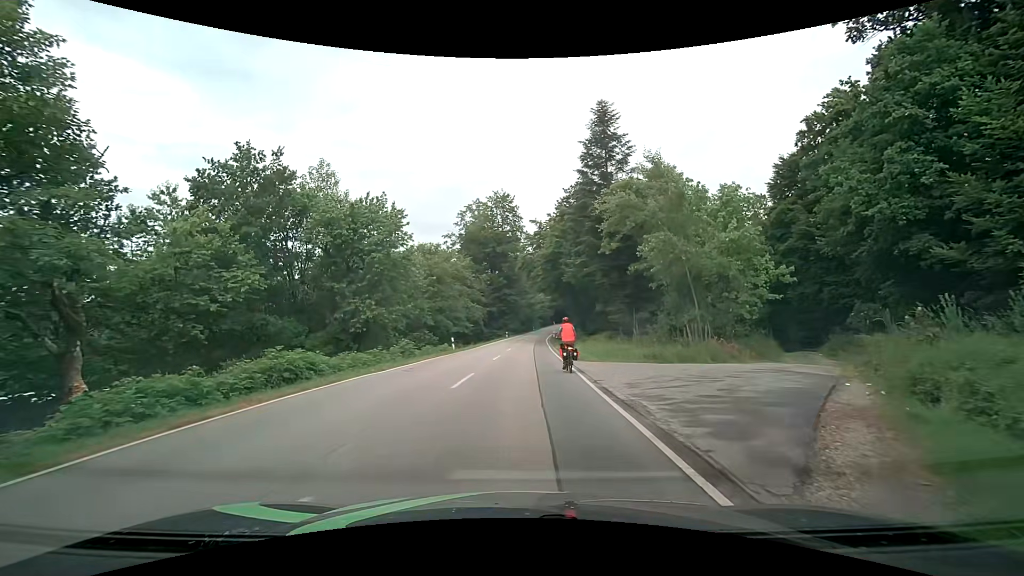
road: secondary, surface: asphalt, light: Day
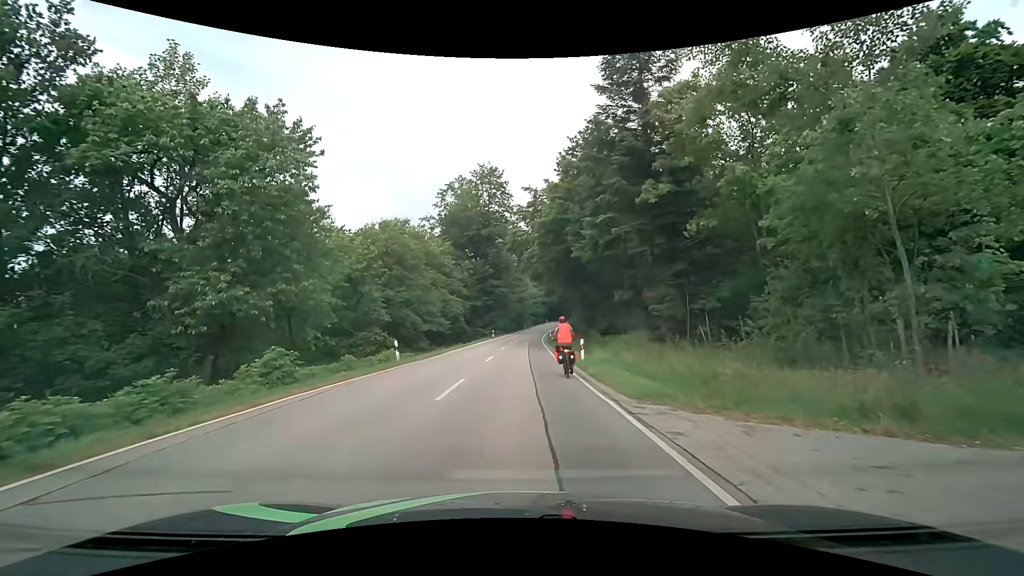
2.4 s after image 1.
(0.0, +14.1) m; +1°
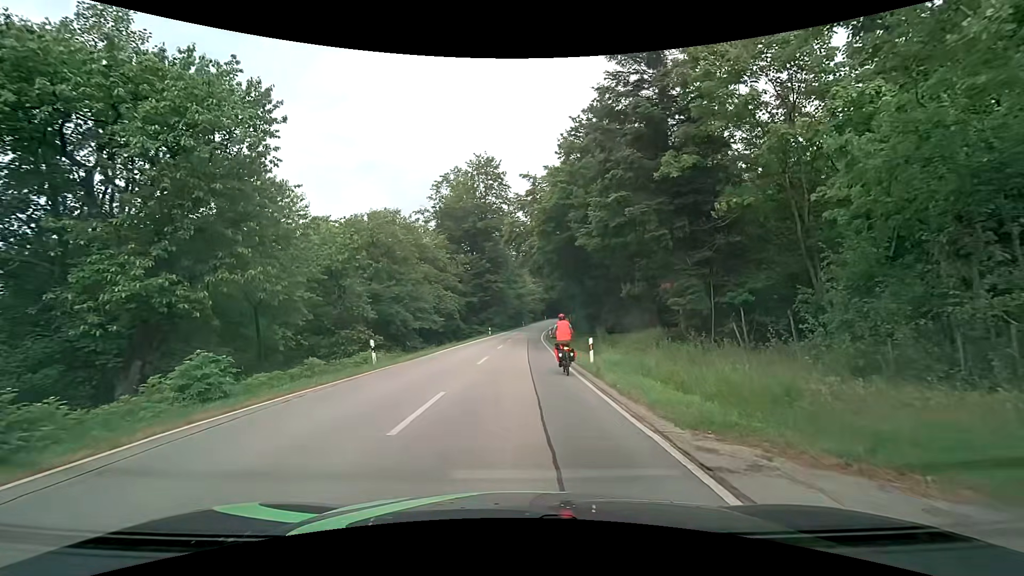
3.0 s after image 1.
(0.0, +3.3) m; 0°
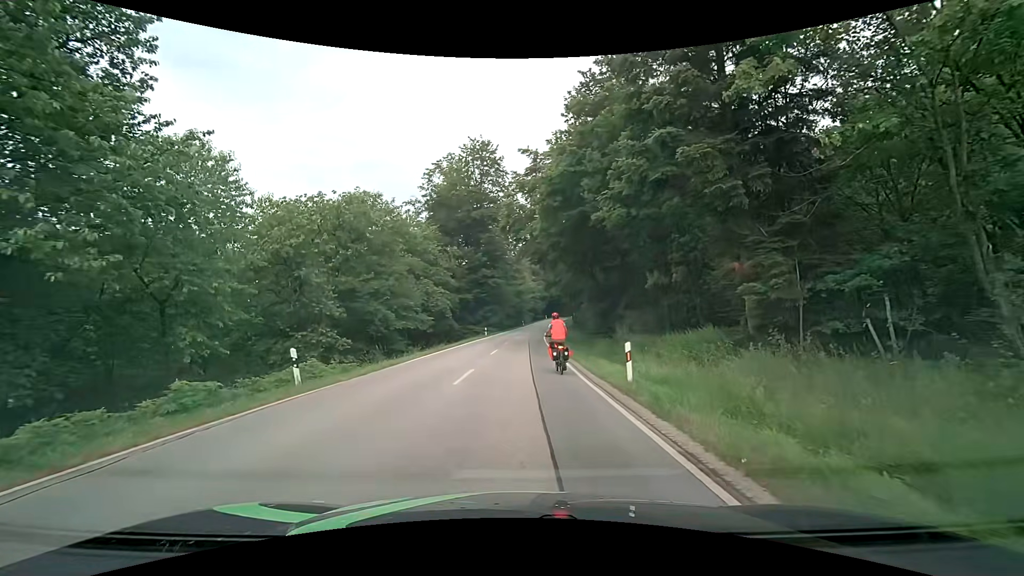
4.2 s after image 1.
(0.0, +6.5) m; 0°
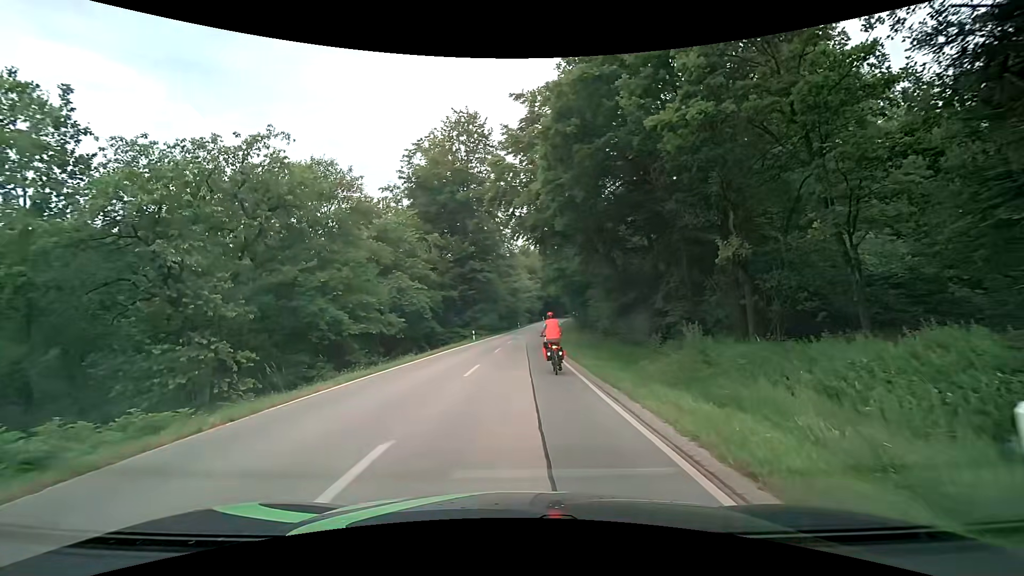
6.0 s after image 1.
(0.0, +9.8) m; +1°
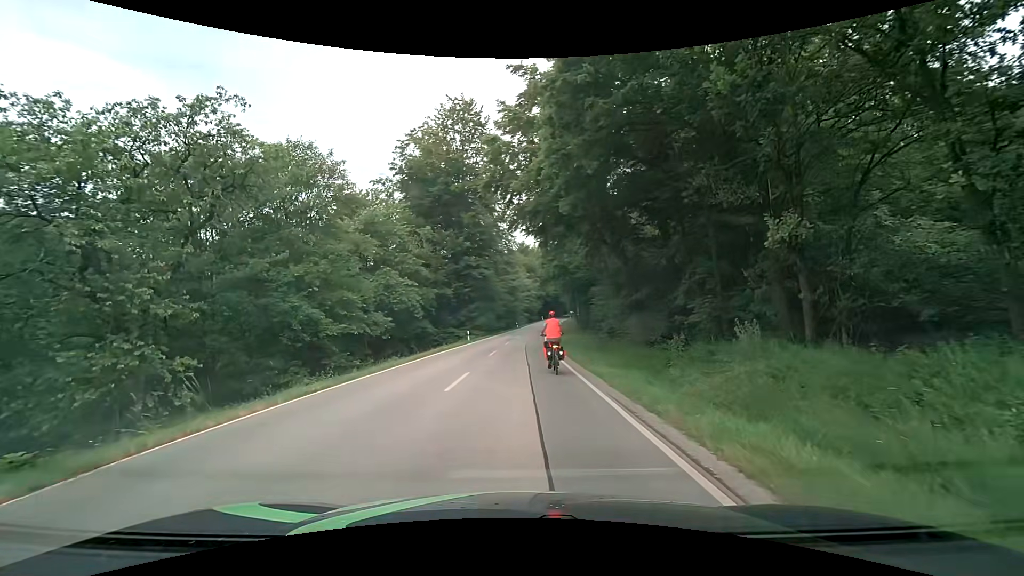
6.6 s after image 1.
(0.0, +3.3) m; -1°
